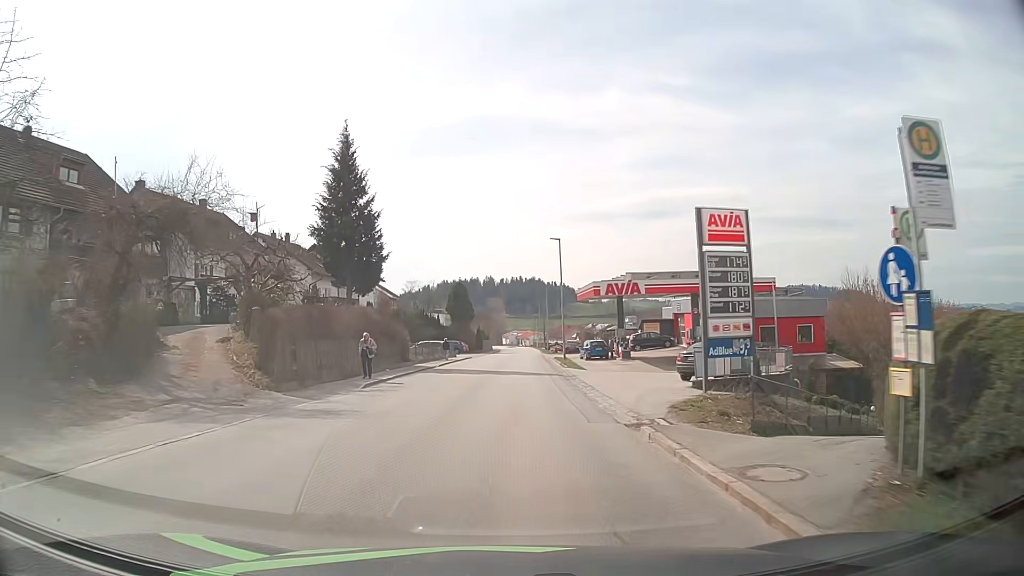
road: tertiary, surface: asphalt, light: Day
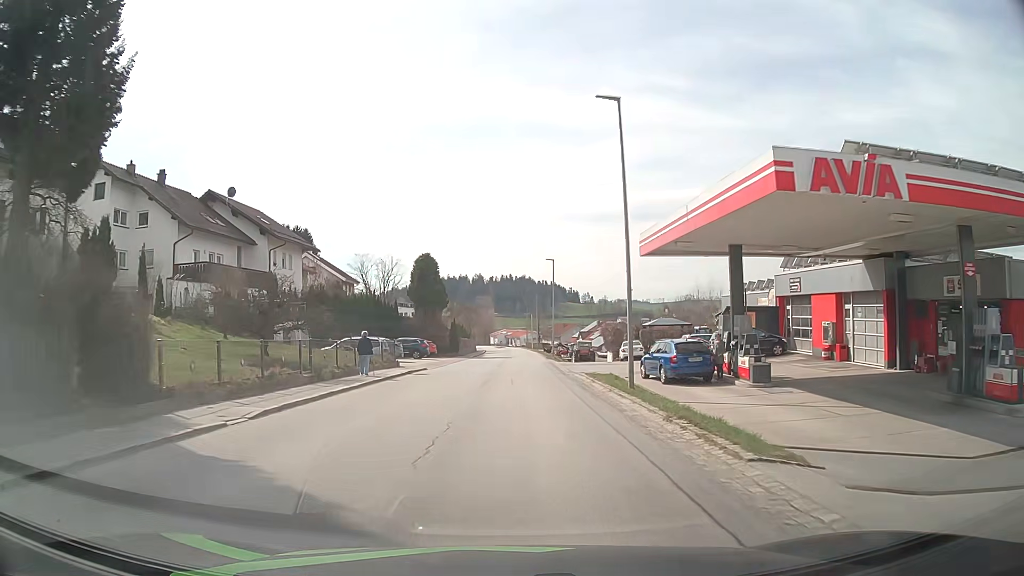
(0.0, +27.6) m; +1°
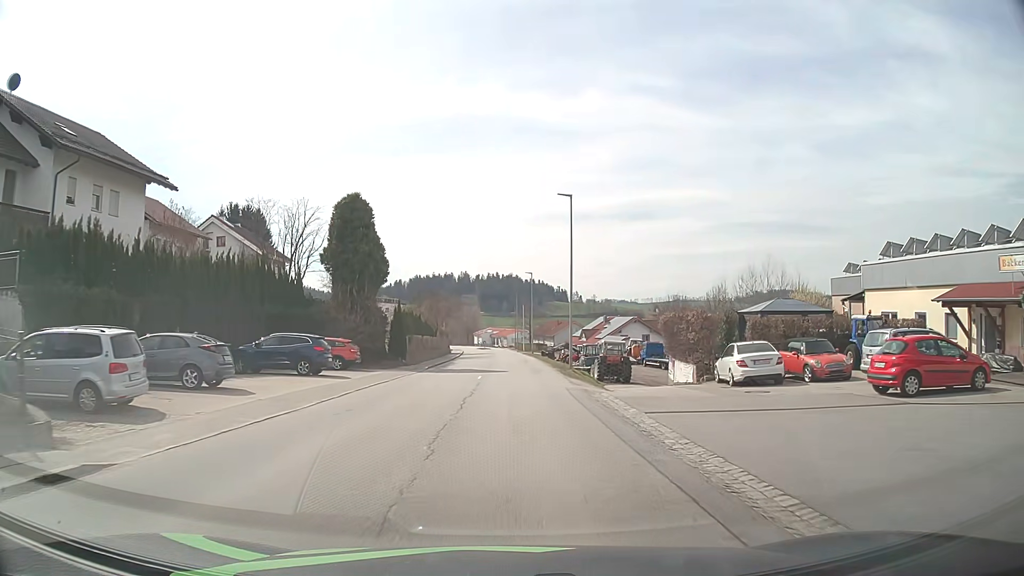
(+0.3, +26.3) m; +2°
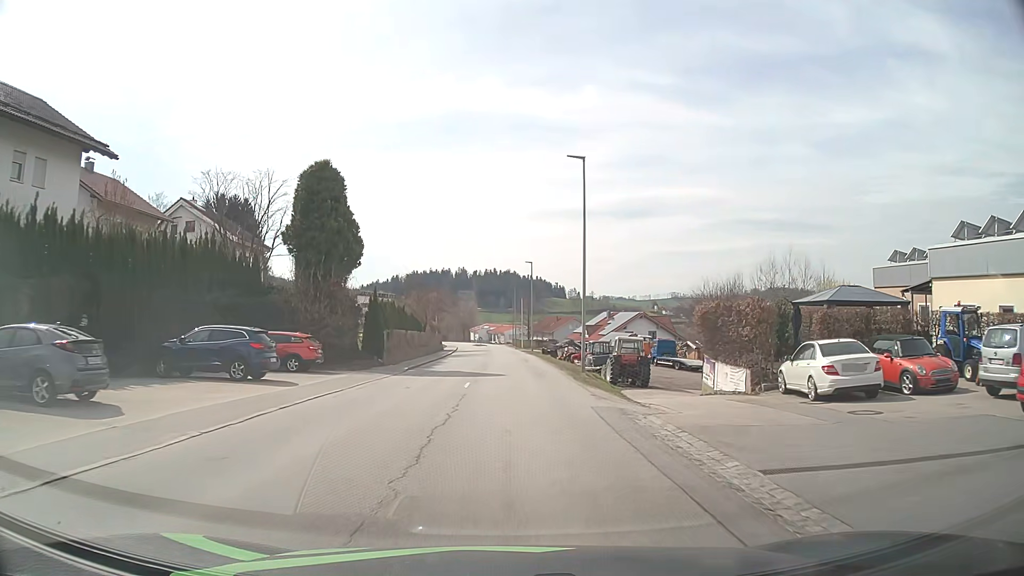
(0.0, +6.4) m; -1°
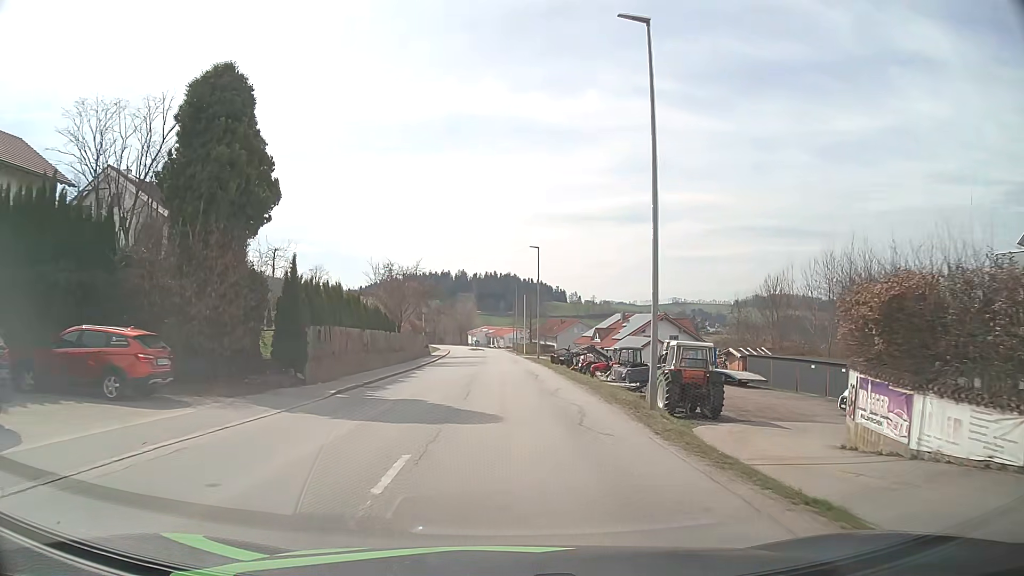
(+0.1, +12.6) m; 0°
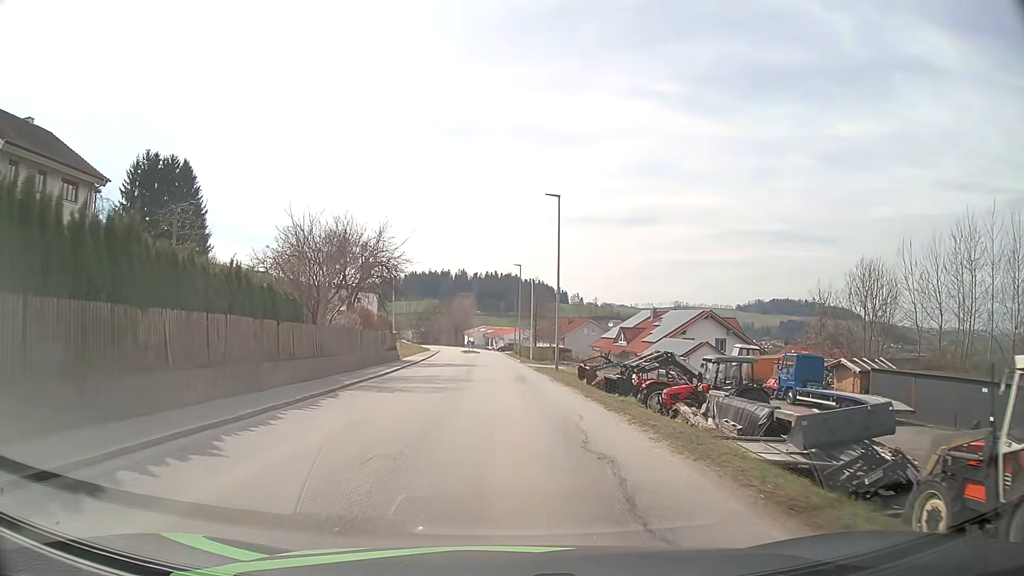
(0.0, +18.4) m; 0°
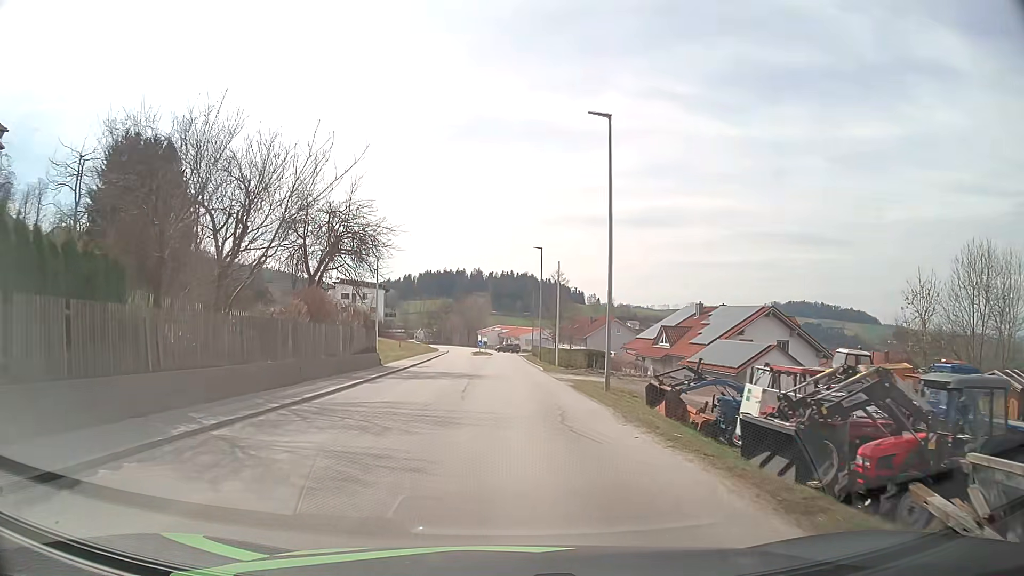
(-0.1, +11.8) m; -2°
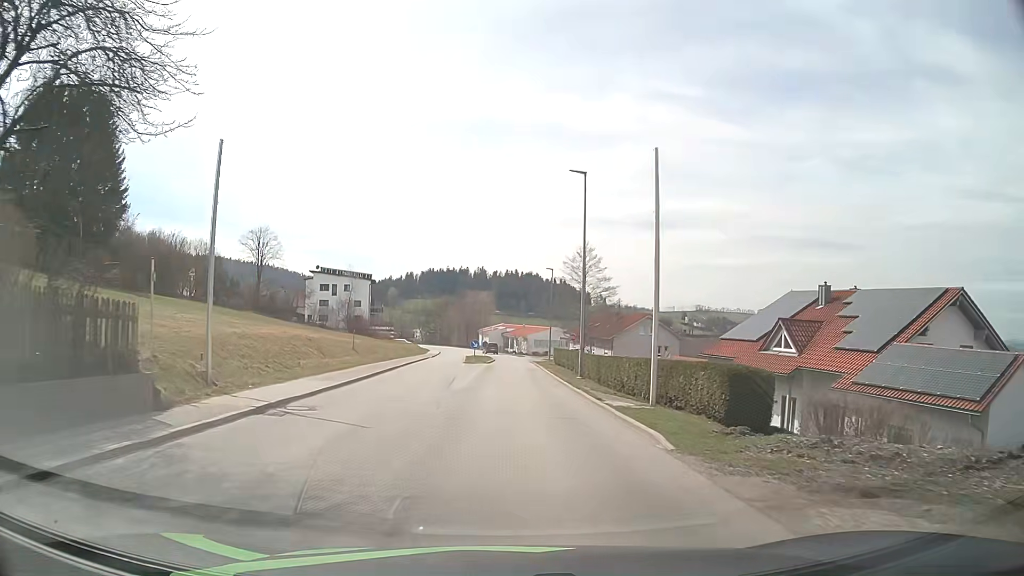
(-0.2, +23.5) m; 0°
(0, +10) (0, +20) (0, +30) (0, +40) (0, +50) (0, +60) (0, +70) (-1, +80) (-2, +90) (-3, +100) m
